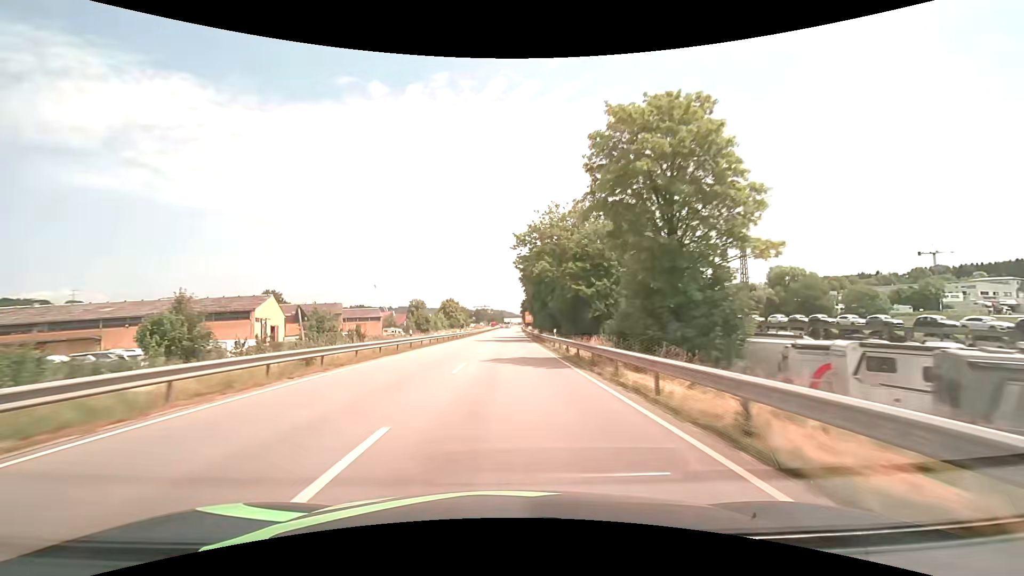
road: primary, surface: asphalt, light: Day
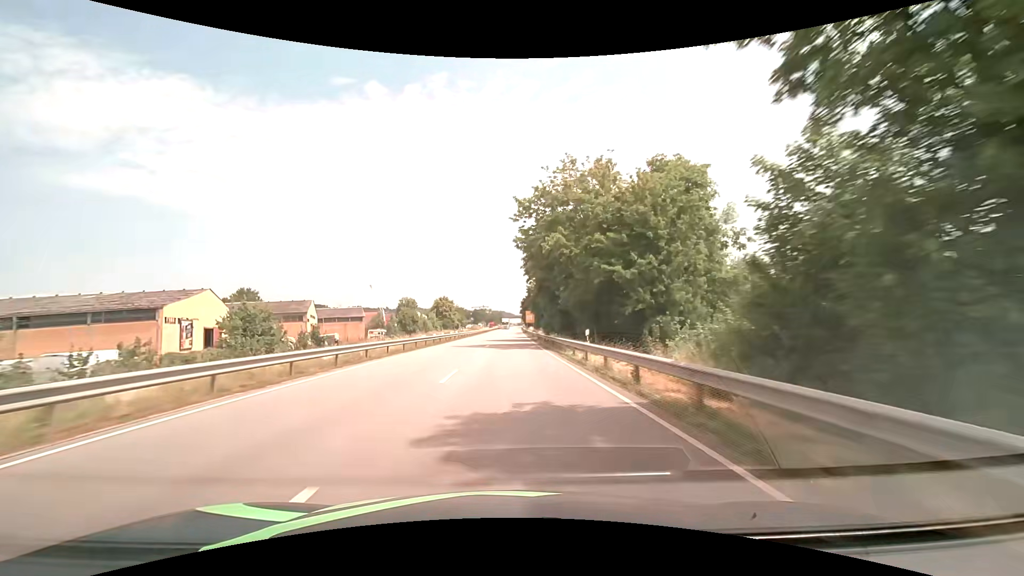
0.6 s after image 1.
(0.0, +14.6) m; 0°
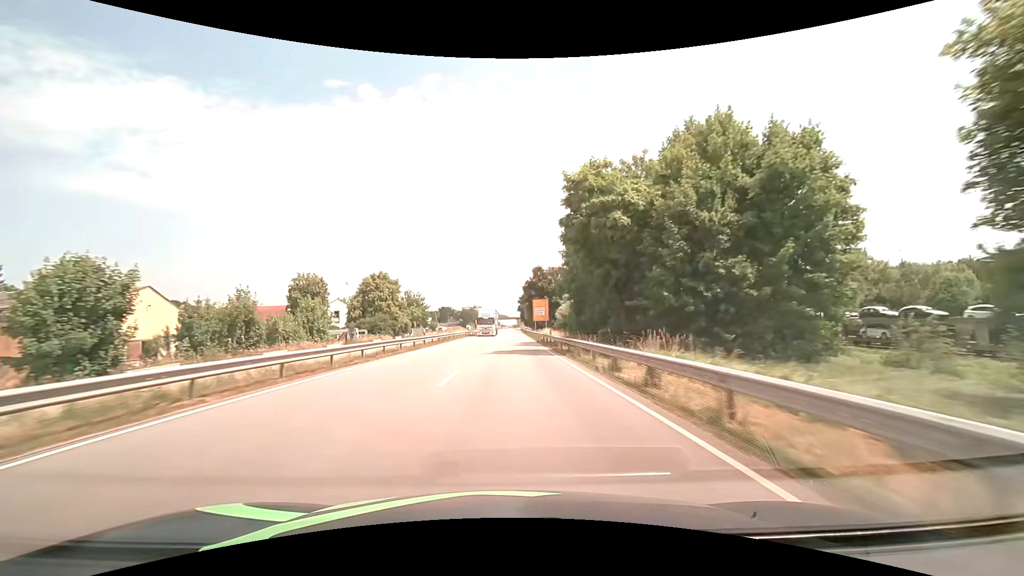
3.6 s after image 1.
(+0.6, +73.1) m; +1°
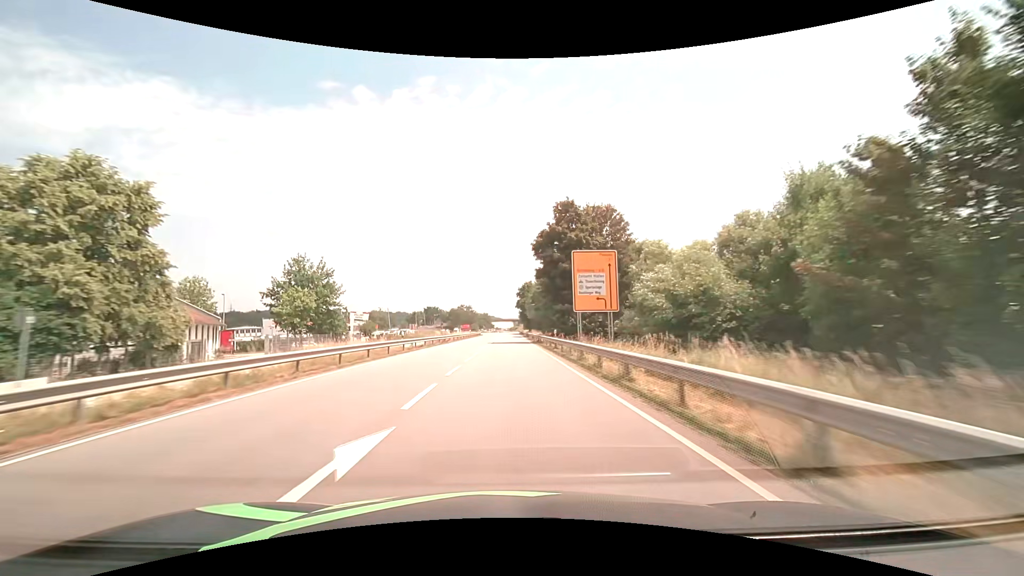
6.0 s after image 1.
(+0.4, +58.6) m; +1°
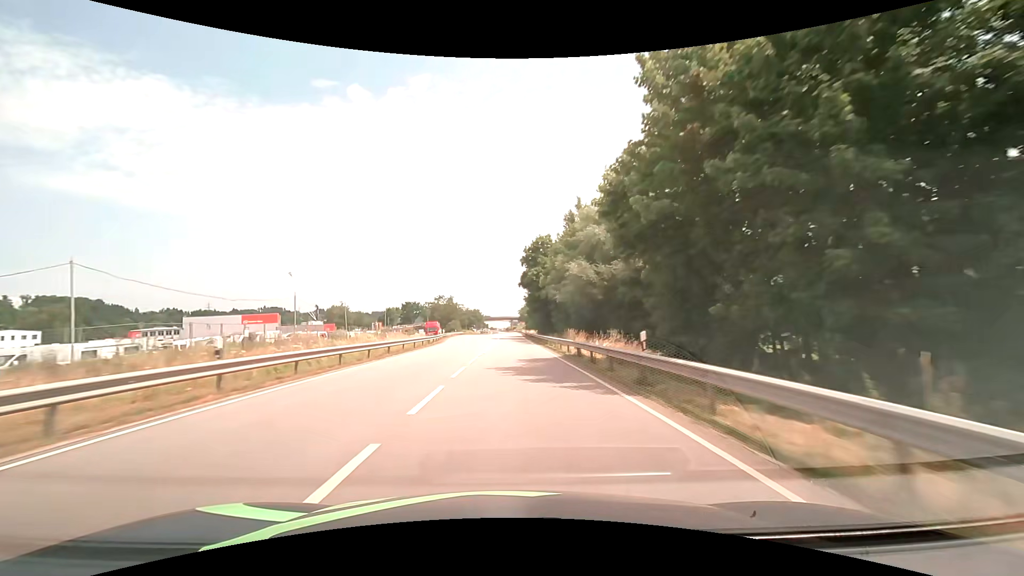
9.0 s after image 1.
(-0.2, +72.9) m; 0°
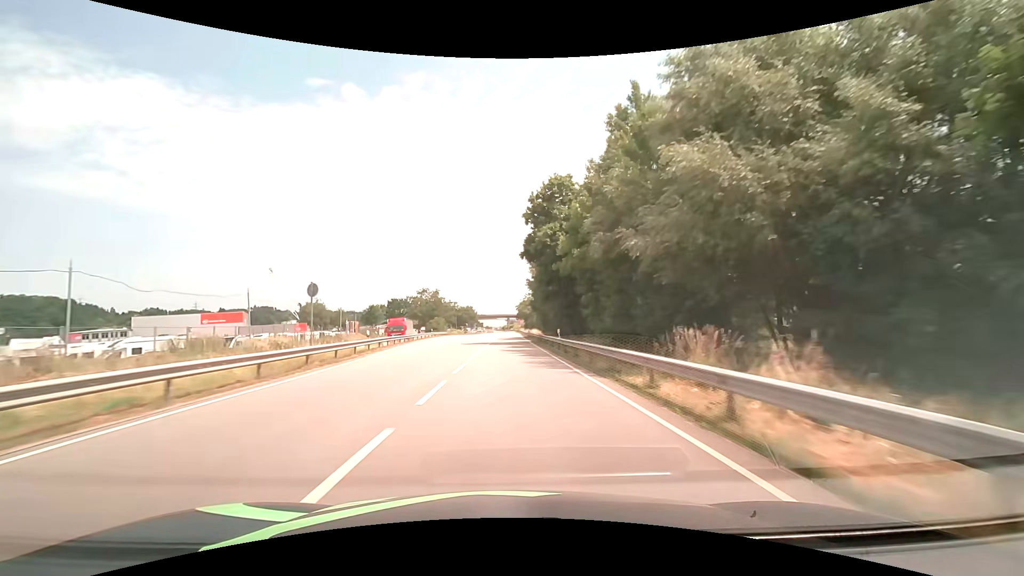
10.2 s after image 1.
(+0.1, +29.1) m; 0°
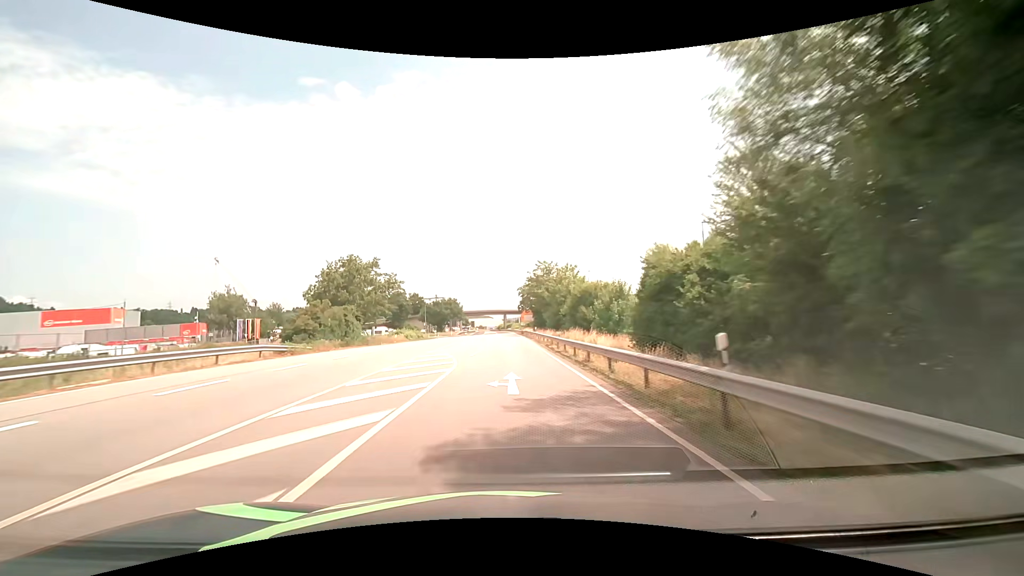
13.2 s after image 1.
(+0.1, +72.5) m; 0°
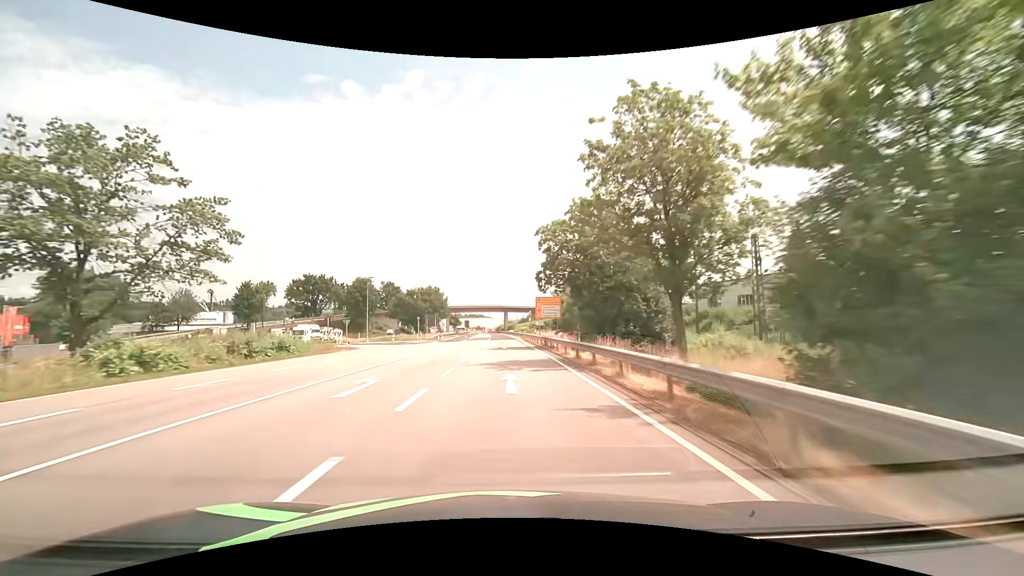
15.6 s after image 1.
(+0.1, +57.8) m; 0°
(0, +10) (0, +20) (0, +30) (0, +40) (0, +50) (-1, +60) (-1, +70) (-1, +80) (-1, +90) (-2, +100) m
